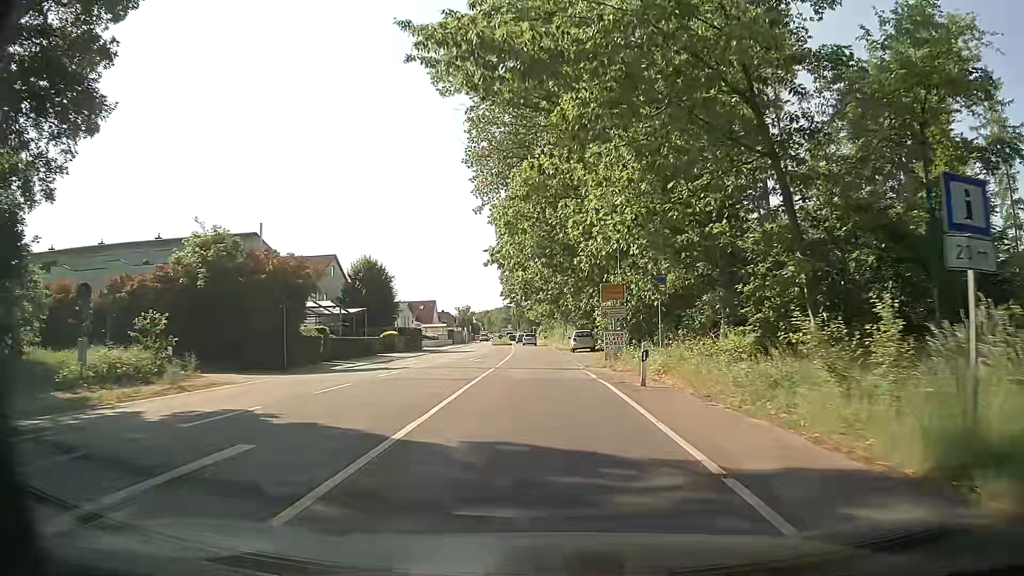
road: primary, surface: asphalt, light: Day
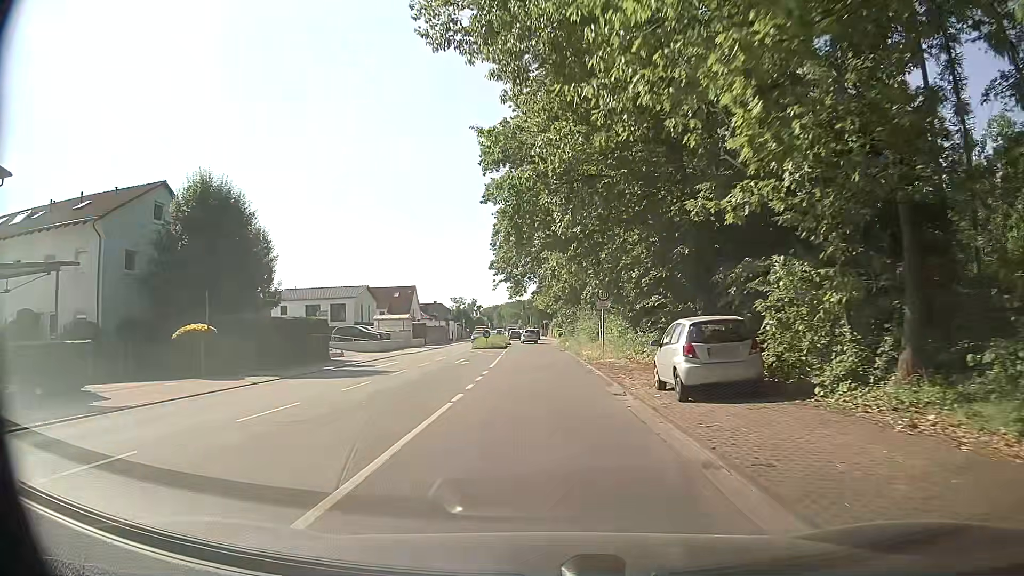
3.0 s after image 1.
(-0.2, +34.8) m; 0°
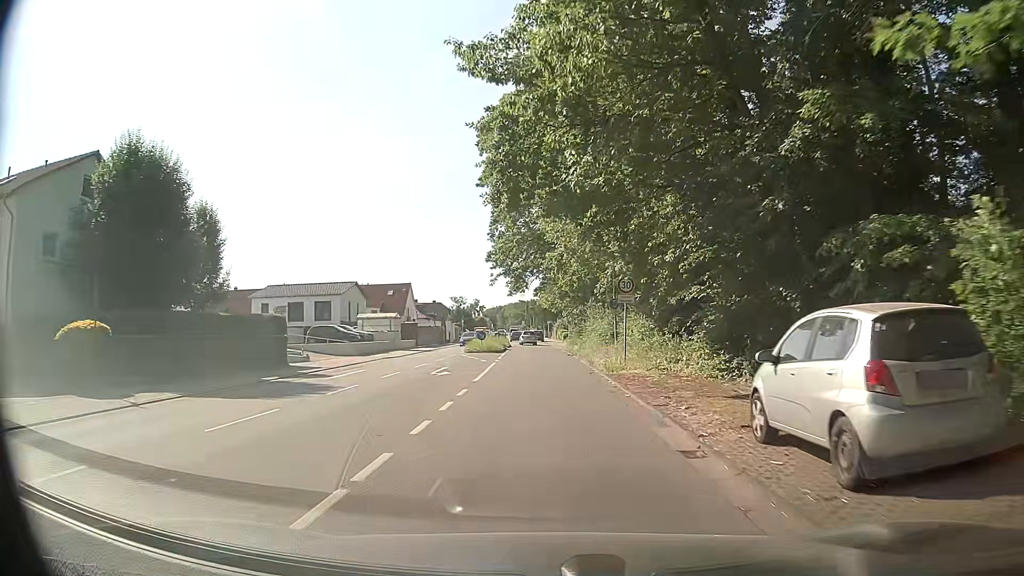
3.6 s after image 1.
(-0.1, +7.0) m; -2°
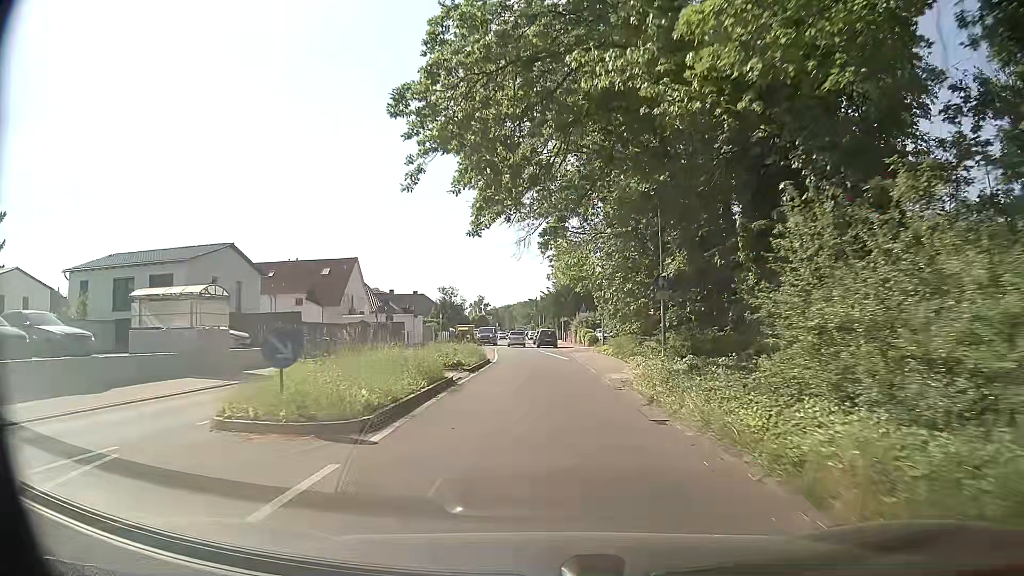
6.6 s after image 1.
(+0.1, +34.9) m; 0°
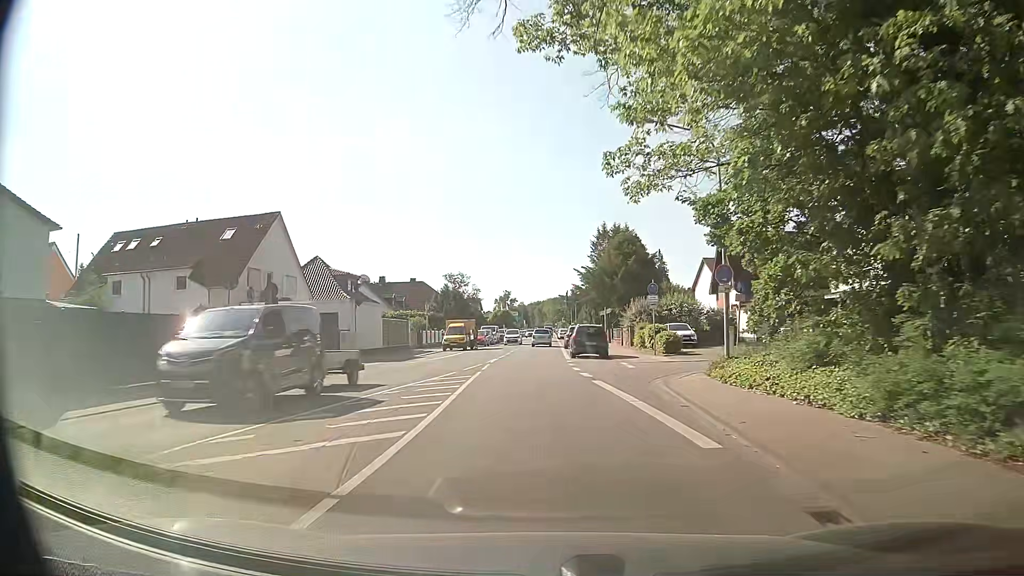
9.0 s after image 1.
(-0.5, +26.8) m; -3°
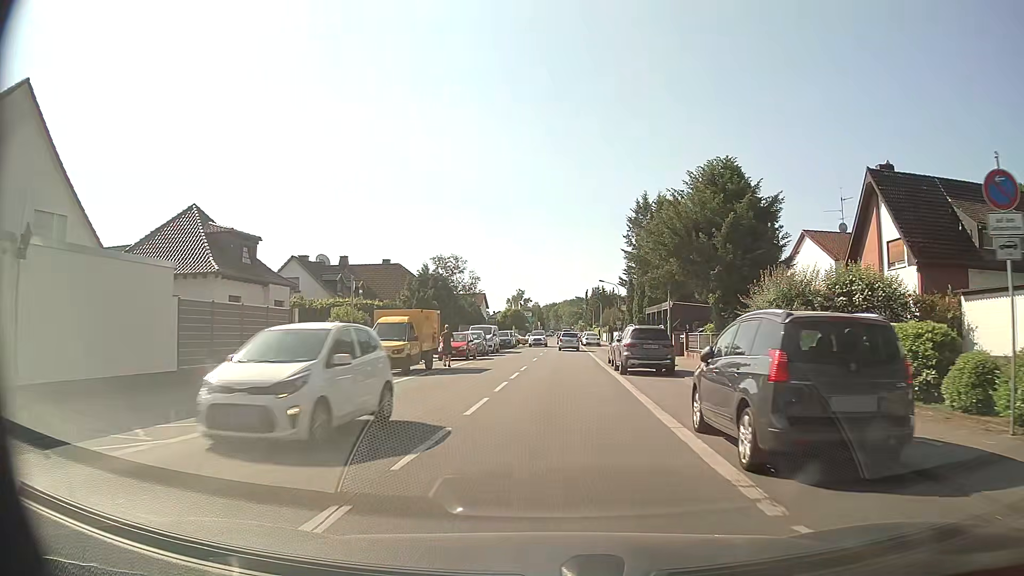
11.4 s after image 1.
(-0.6, +26.3) m; -1°
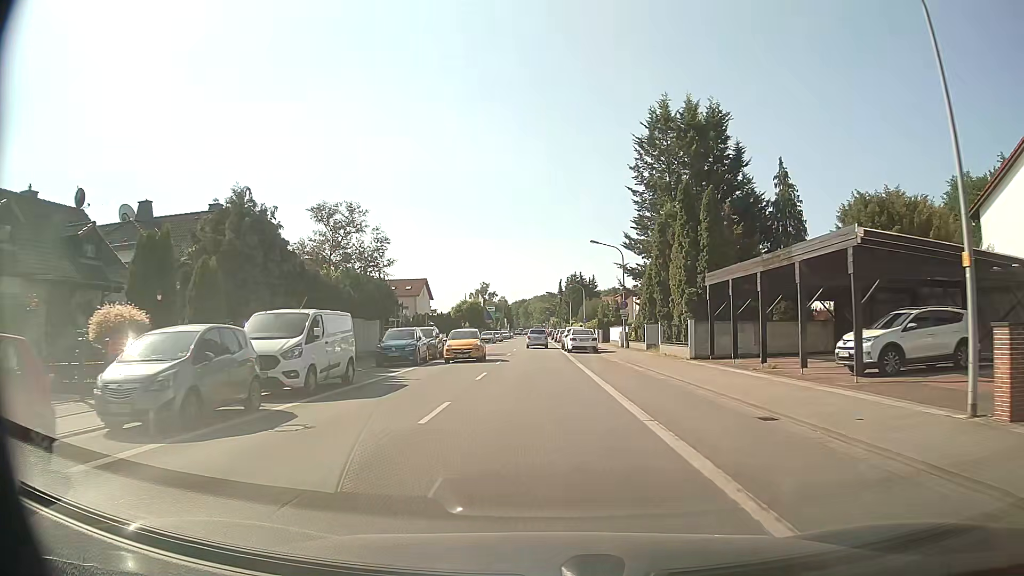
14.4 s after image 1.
(+1.0, +32.7) m; +2°
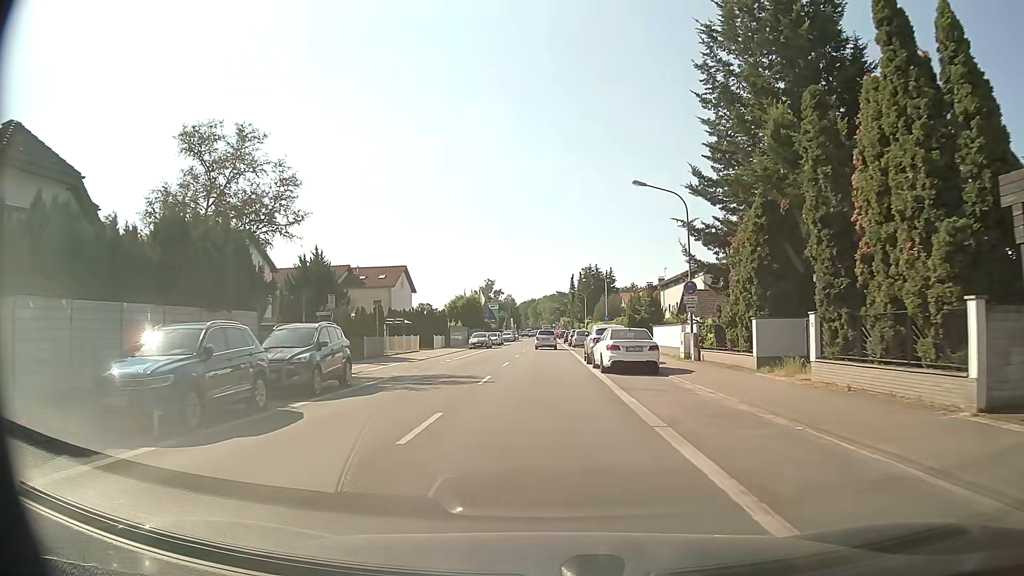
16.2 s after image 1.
(-0.1, +19.6) m; -1°
(0, +10) (0, +20) (0, +30) (0, +40) (0, +50) (0, +60) (0, +70) (0, +80) (0, +90) (0, +100) m
